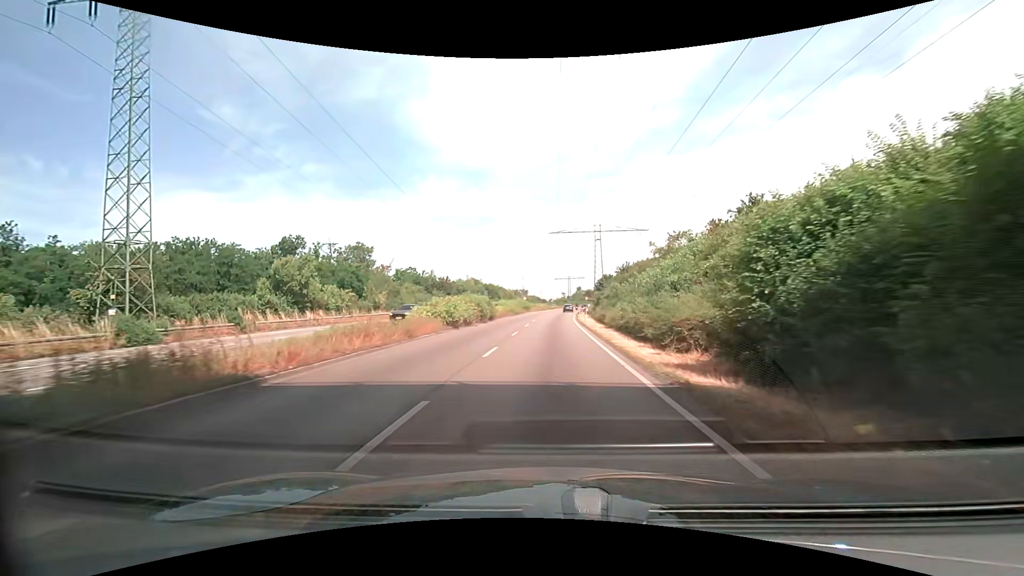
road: trunk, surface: asphalt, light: Day
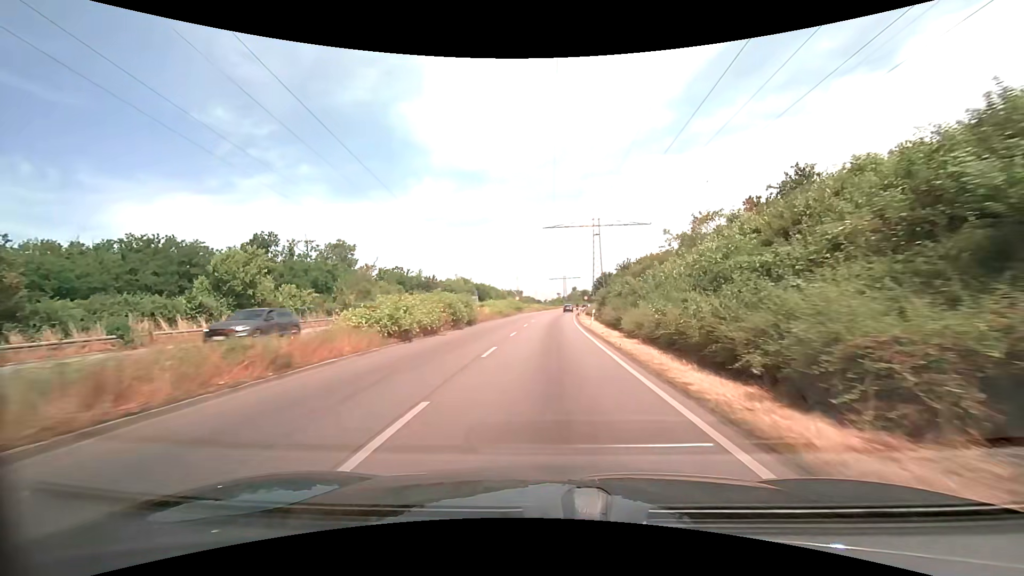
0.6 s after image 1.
(0.0, +9.0) m; 0°
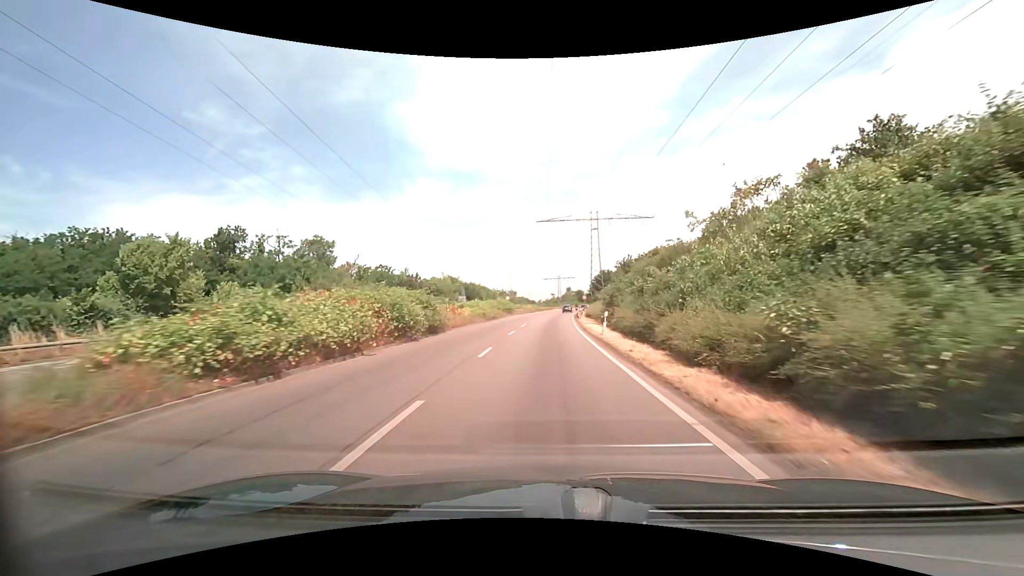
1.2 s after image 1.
(0.0, +9.0) m; +1°
